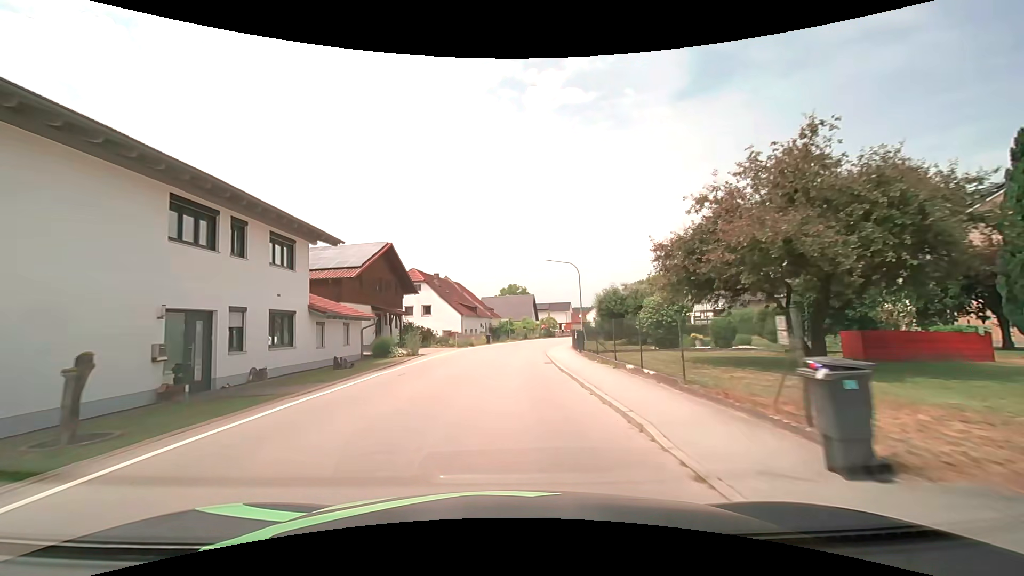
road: secondary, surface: asphalt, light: Day
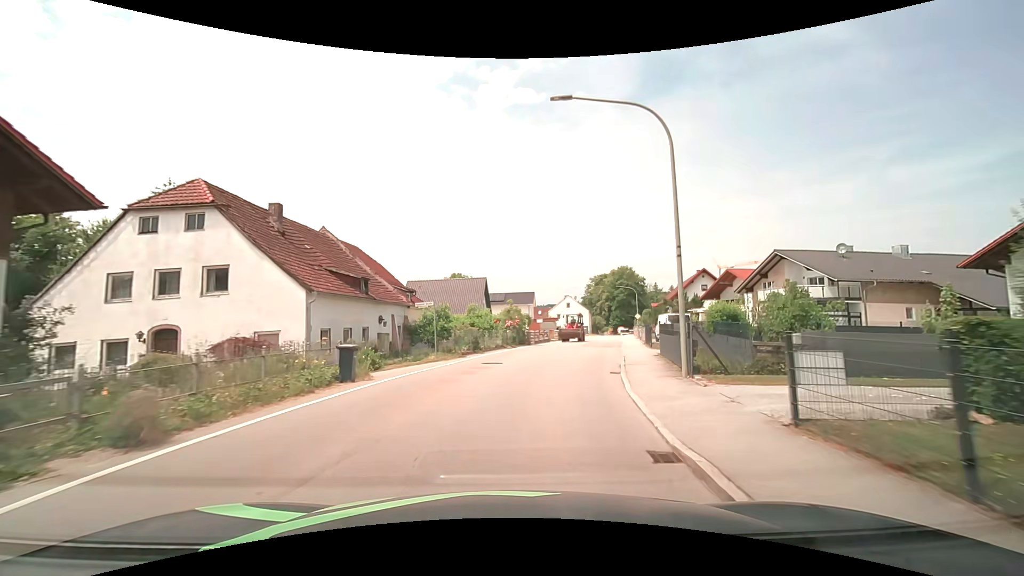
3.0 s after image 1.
(+0.7, +31.6) m; +6°
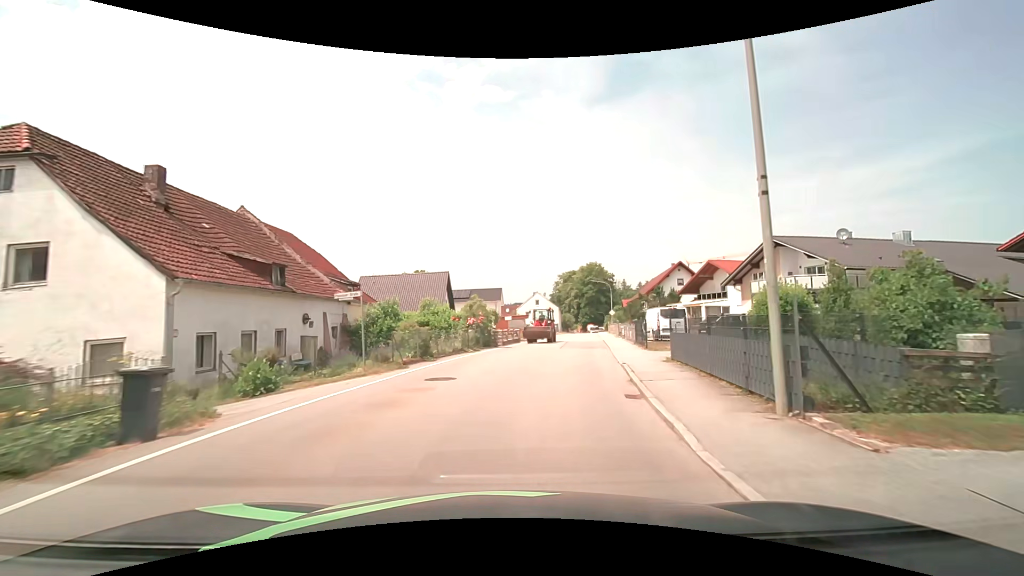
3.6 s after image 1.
(+0.2, +5.8) m; +4°
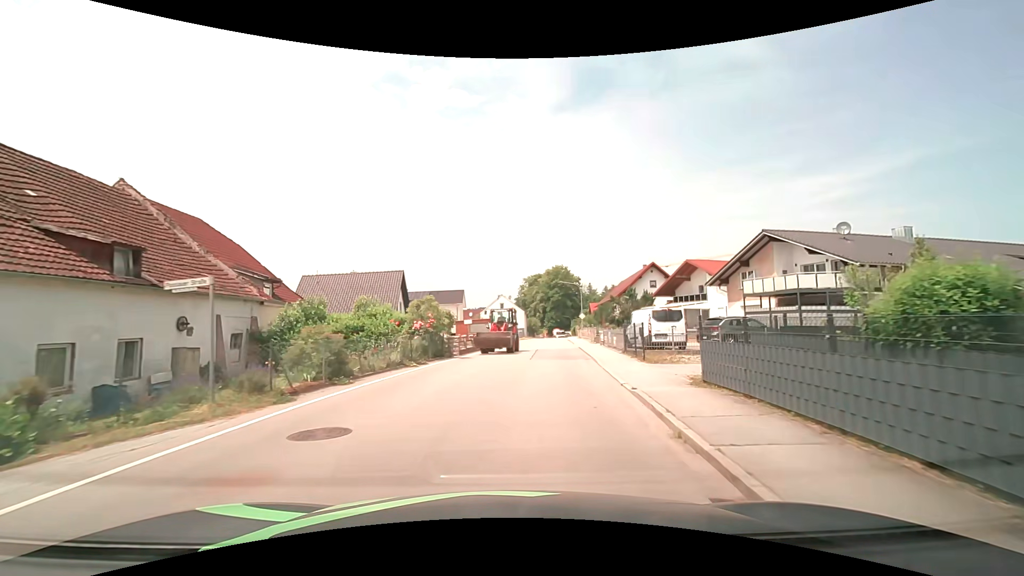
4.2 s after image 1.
(+0.2, +5.5) m; +3°
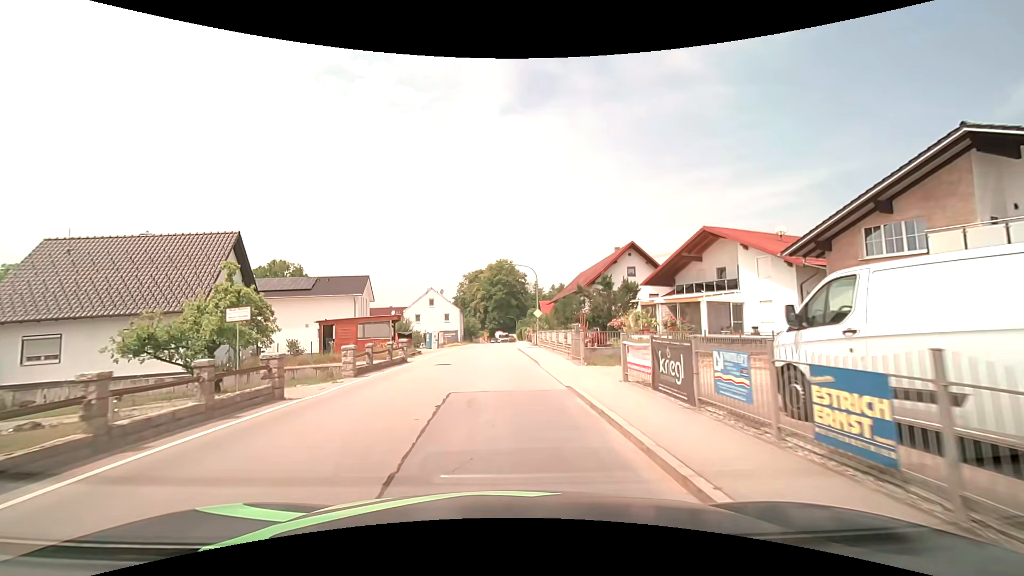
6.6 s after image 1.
(+2.0, +20.8) m; +7°
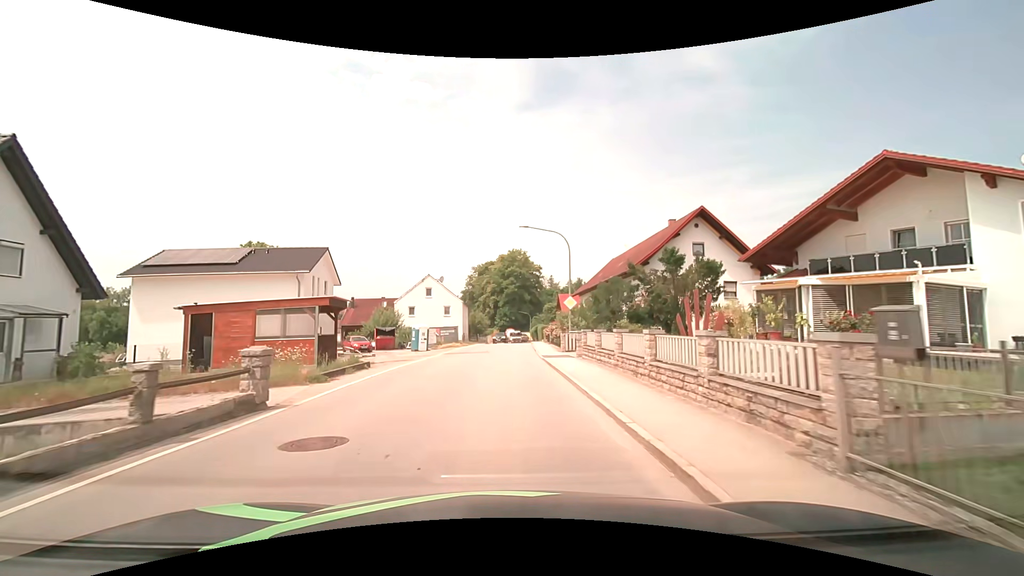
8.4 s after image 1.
(-0.2, +15.4) m; -1°
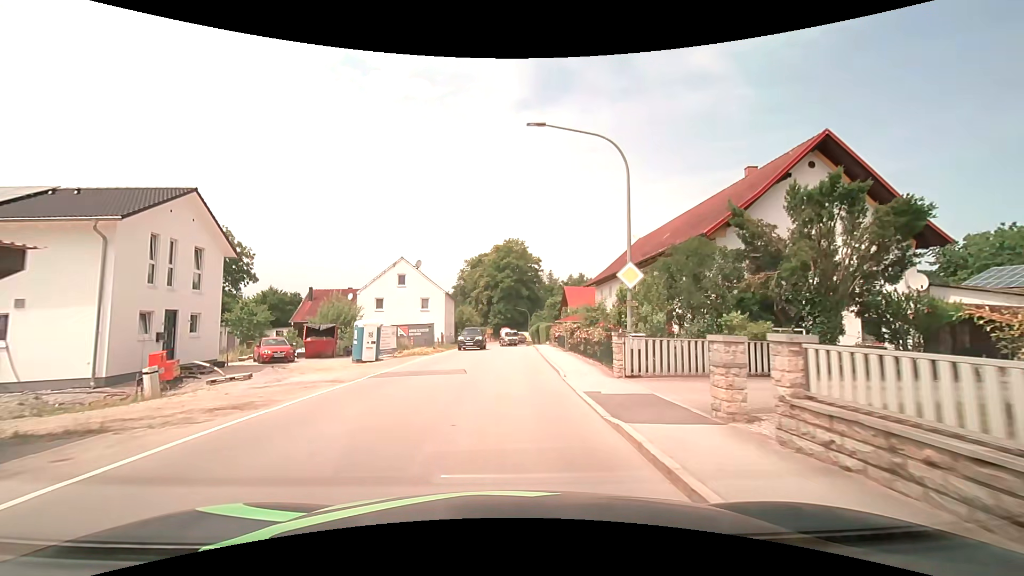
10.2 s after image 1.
(0.0, +15.0) m; 0°
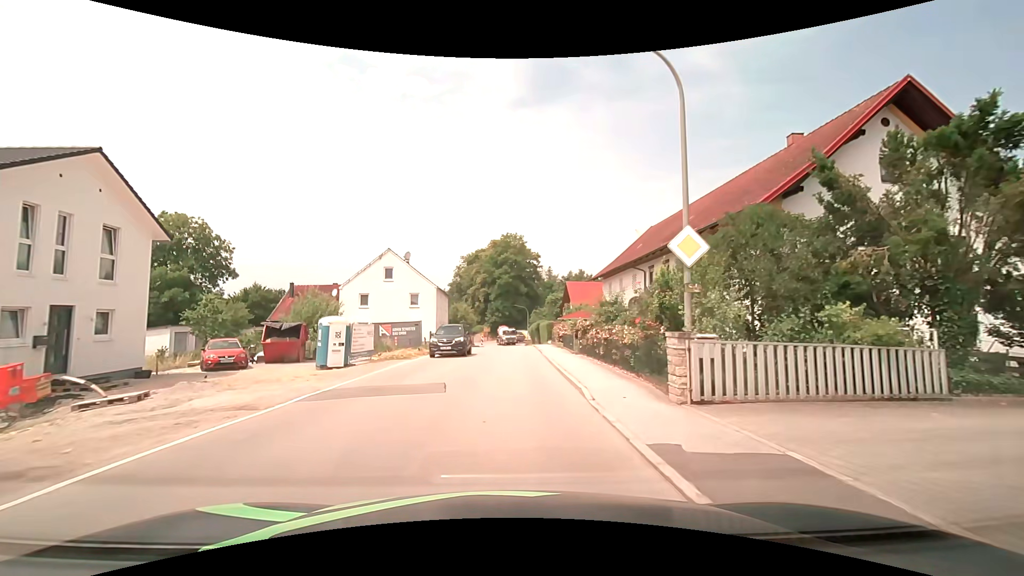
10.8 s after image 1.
(0.0, +4.9) m; 0°
(0, +10) (0, +20) (0, +30) (+1, +40) (+1, +50) (+1, +60) (+1, +70) (0, +80) (-1, +90) (-3, +100) m
